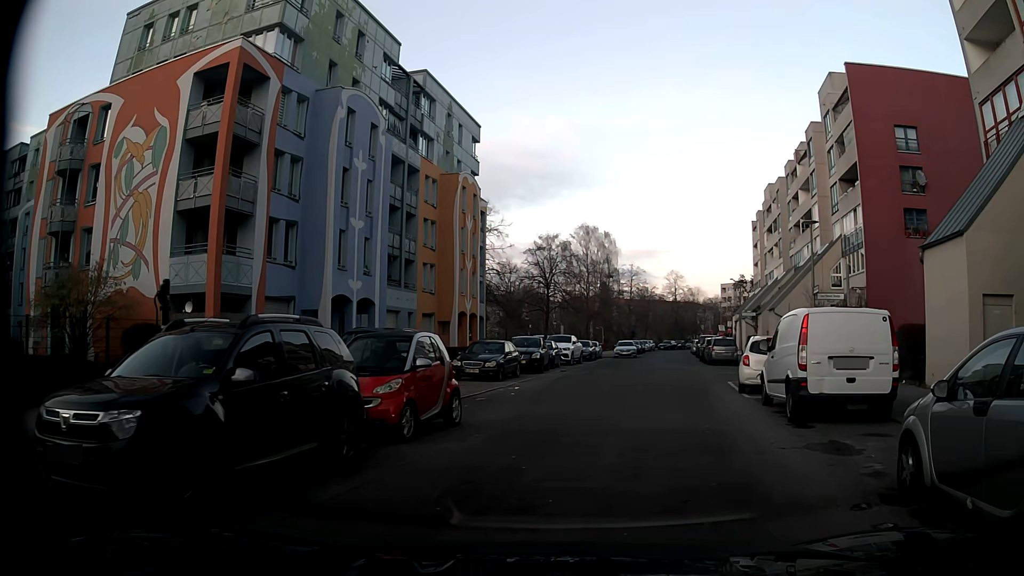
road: residential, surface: asphalt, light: Day
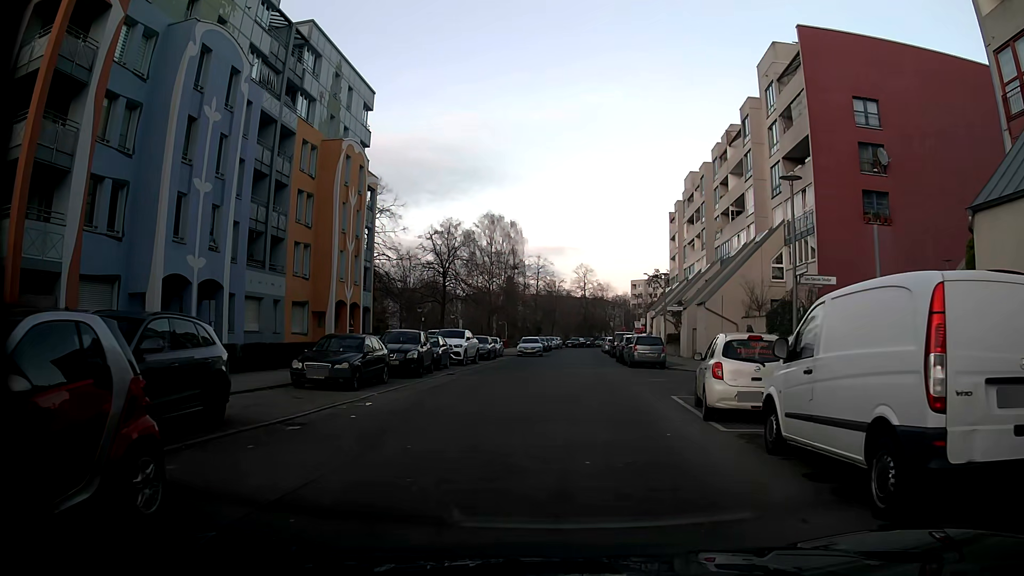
(+0.7, +6.6) m; +8°
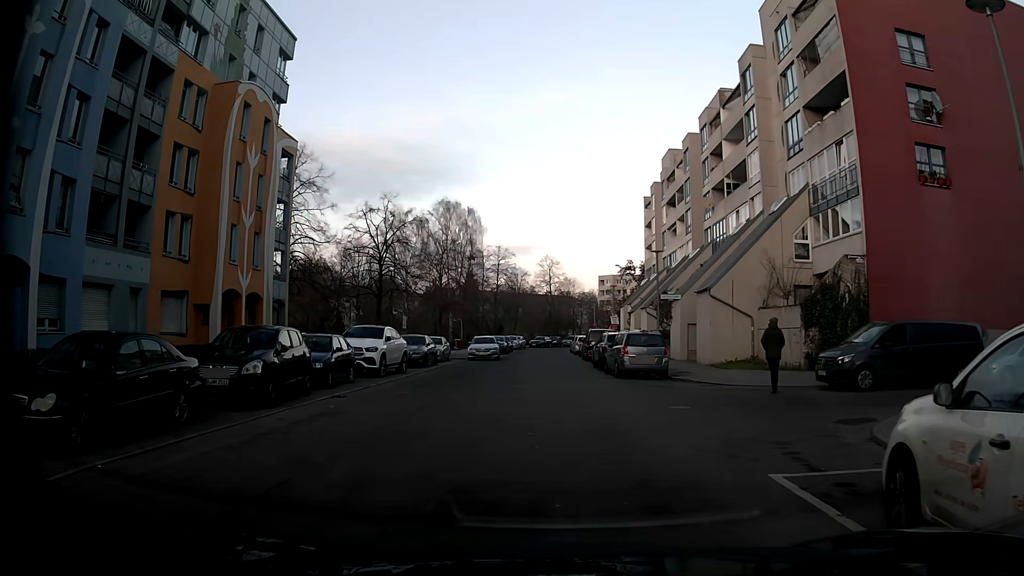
(+0.5, +9.8) m; +3°
